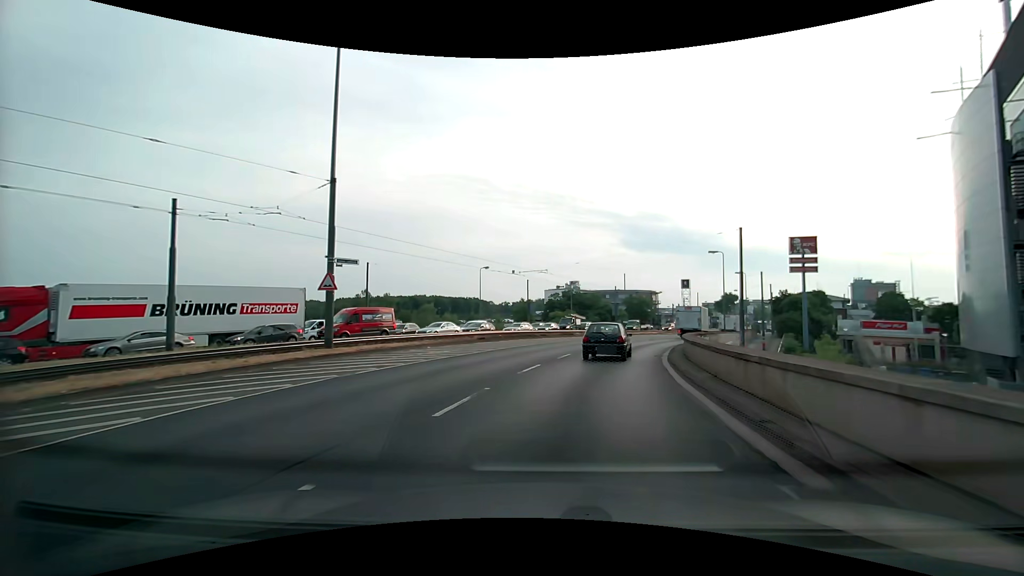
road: primary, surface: asphalt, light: Day
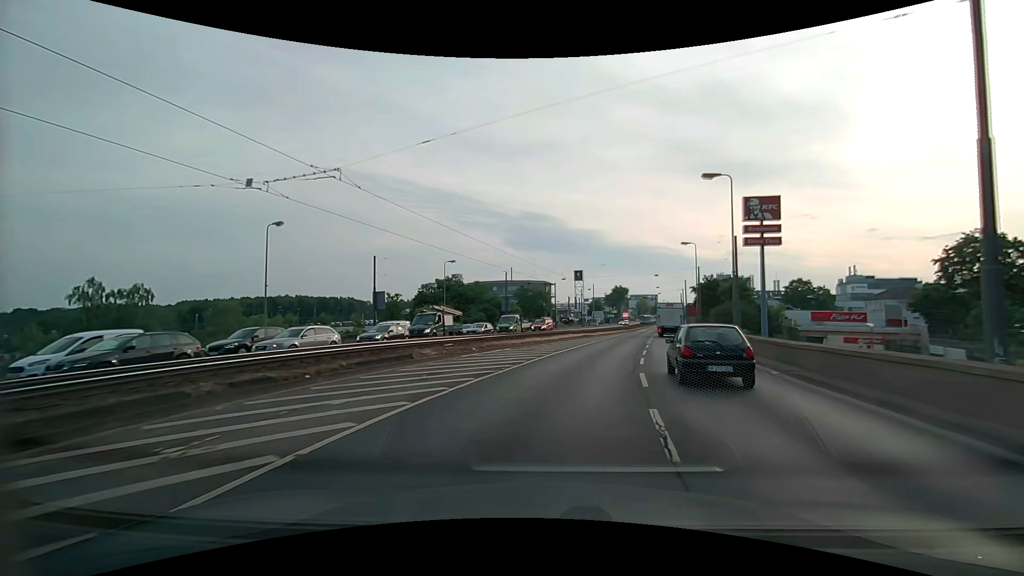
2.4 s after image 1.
(+2.9, +31.6) m; +12°
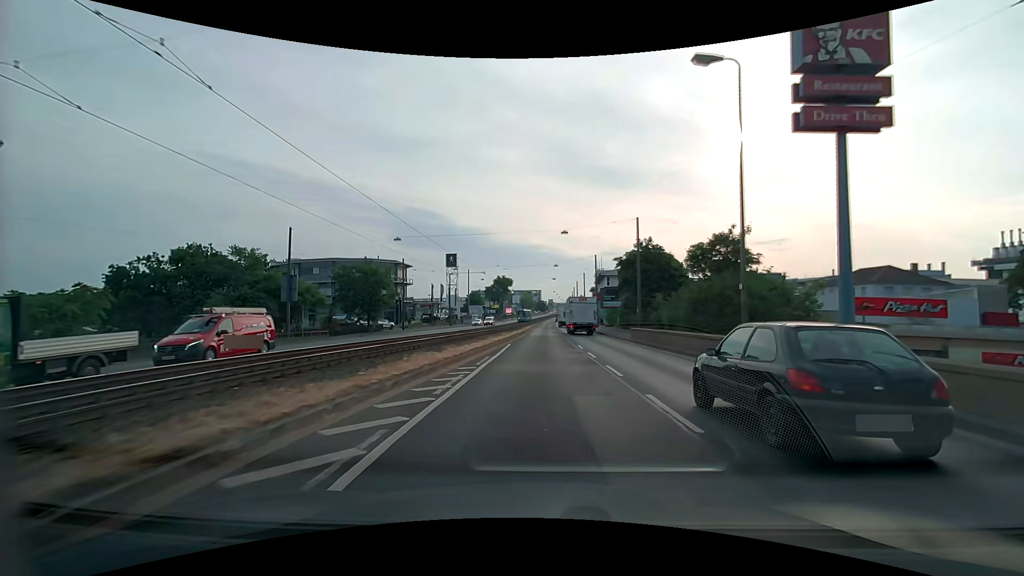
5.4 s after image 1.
(+6.5, +40.5) m; +14°
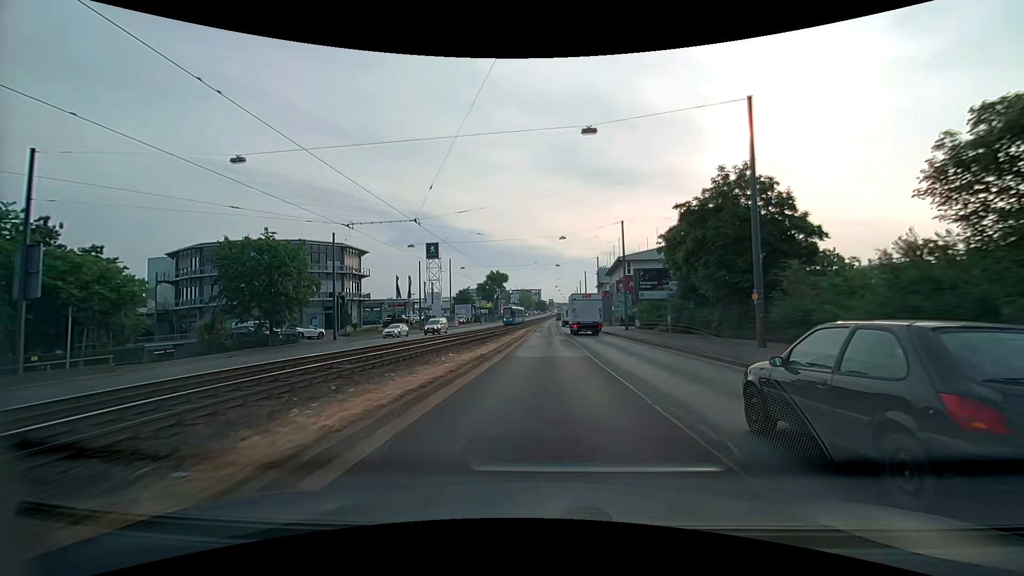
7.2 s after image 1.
(0.0, +25.0) m; 0°
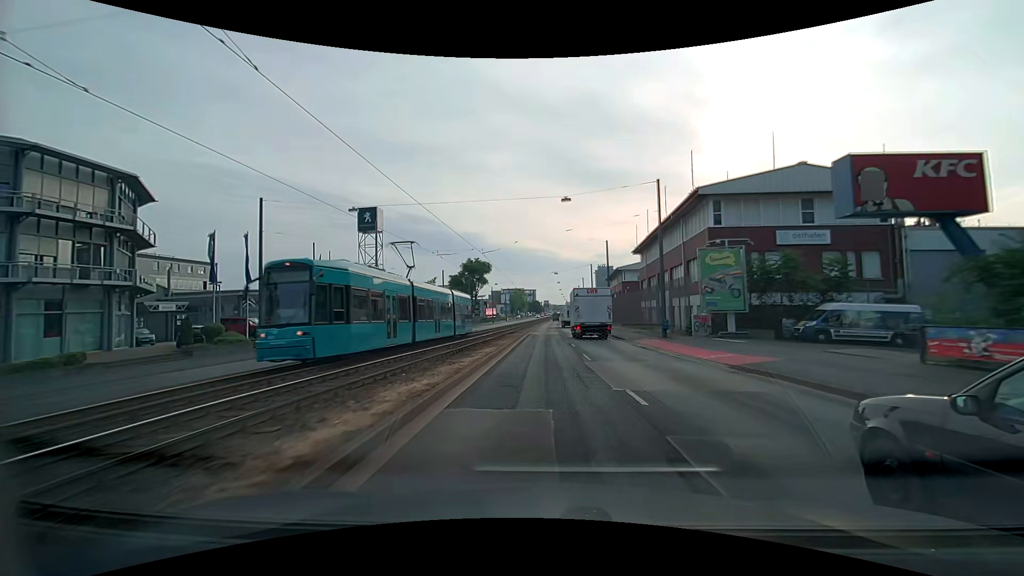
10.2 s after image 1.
(+0.1, +42.3) m; 0°
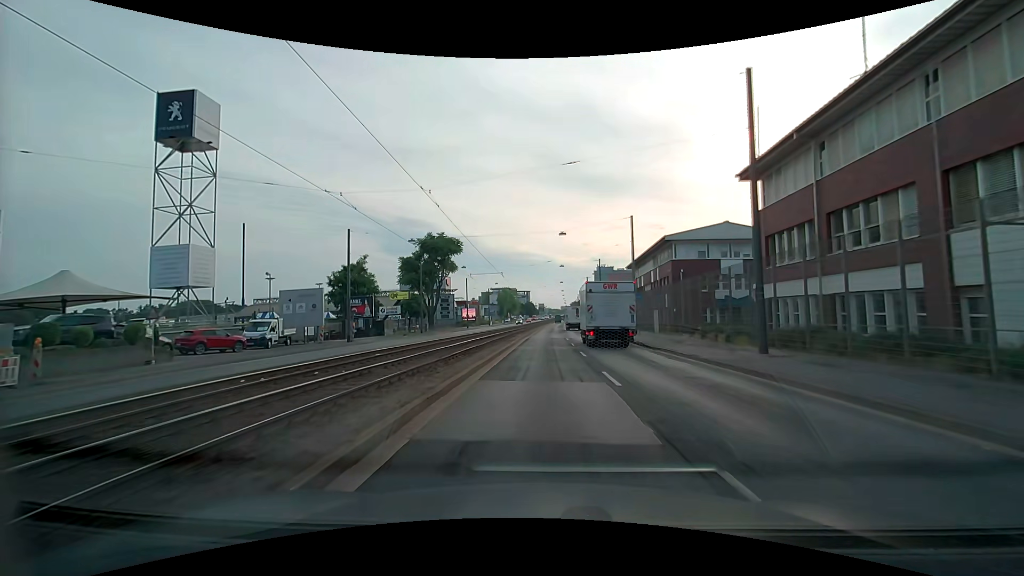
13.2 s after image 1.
(0.0, +42.3) m; 0°
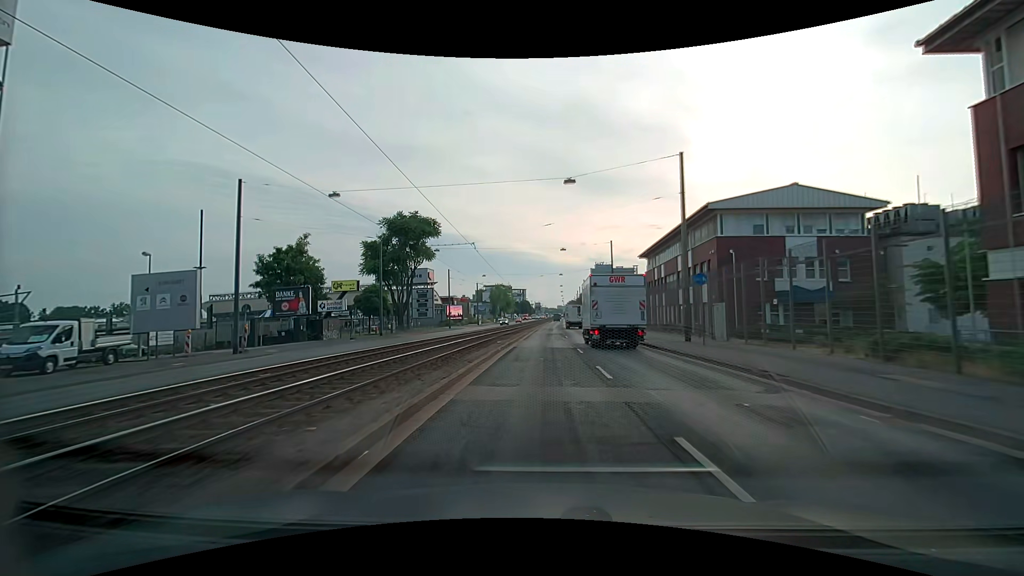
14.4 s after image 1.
(+0.2, +16.8) m; +1°
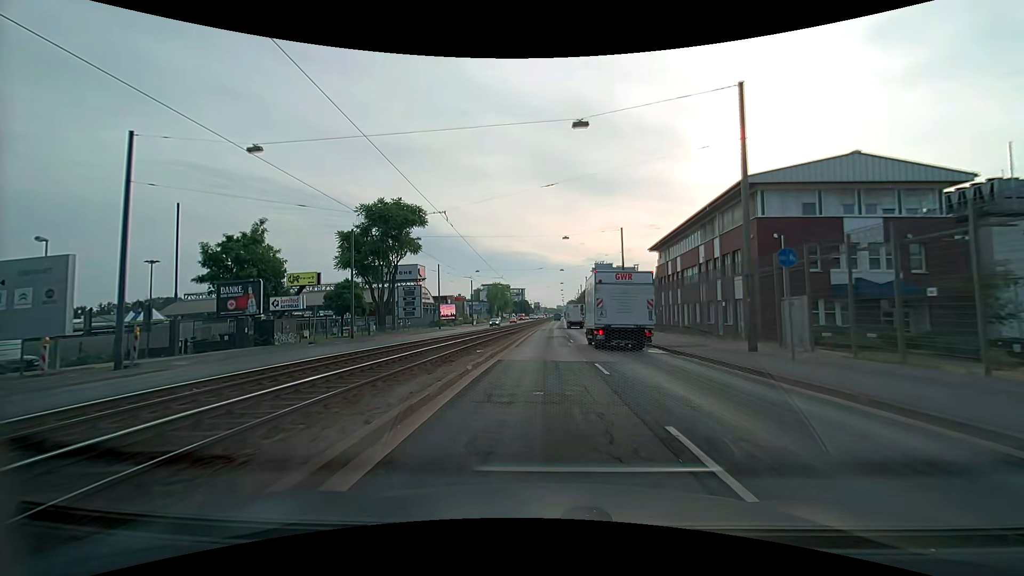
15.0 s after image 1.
(0.0, +8.3) m; 0°
(0, +10) (0, +20) (0, +30) (0, +40) (+1, +50) (+1, +60) (+1, +70) (+1, +80) (+2, +90) (+2, +100) m
